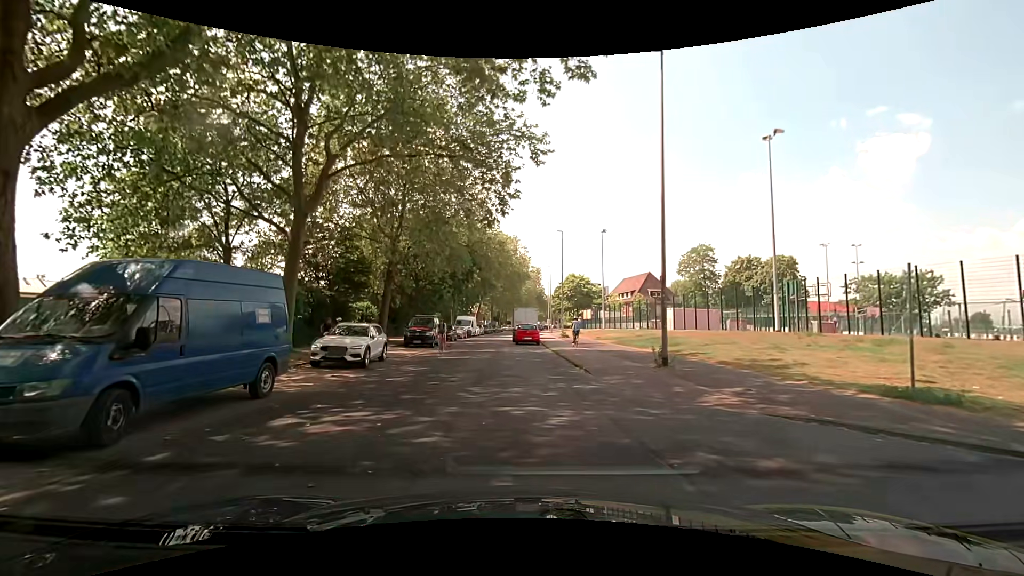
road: unclassified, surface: asphalt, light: Day
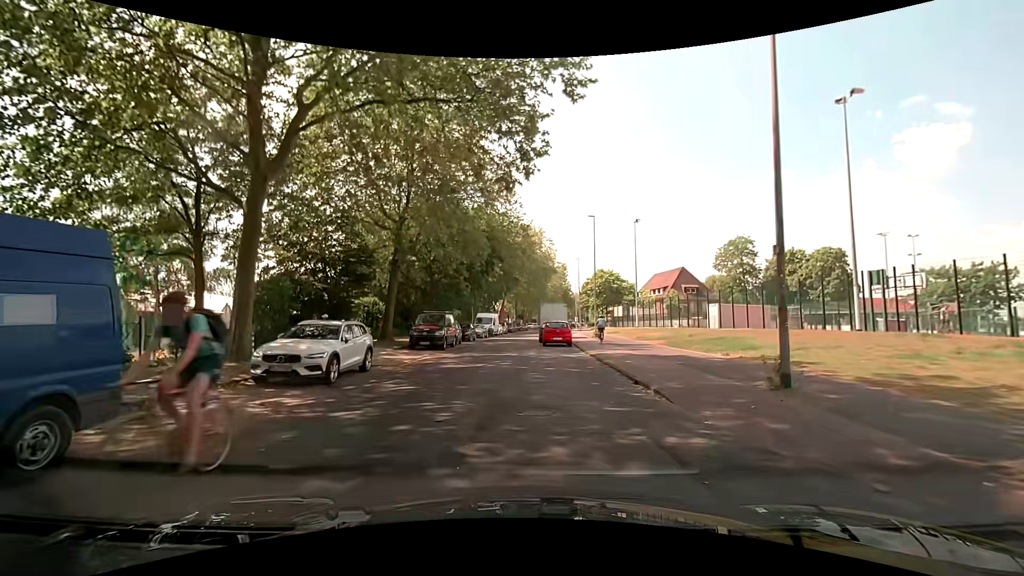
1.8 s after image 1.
(-0.3, +5.6) m; -4°
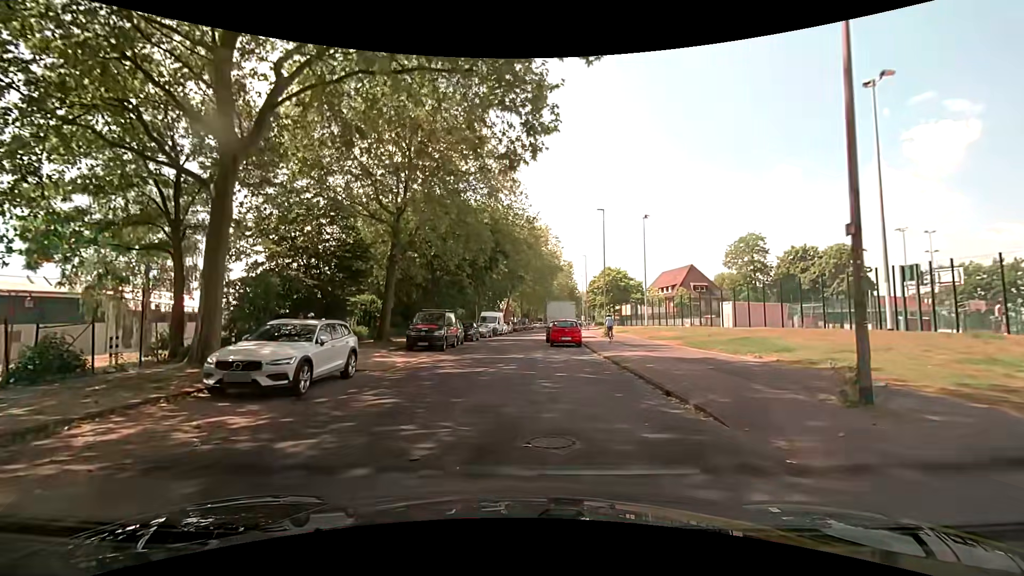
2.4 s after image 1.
(-0.1, +2.1) m; -3°
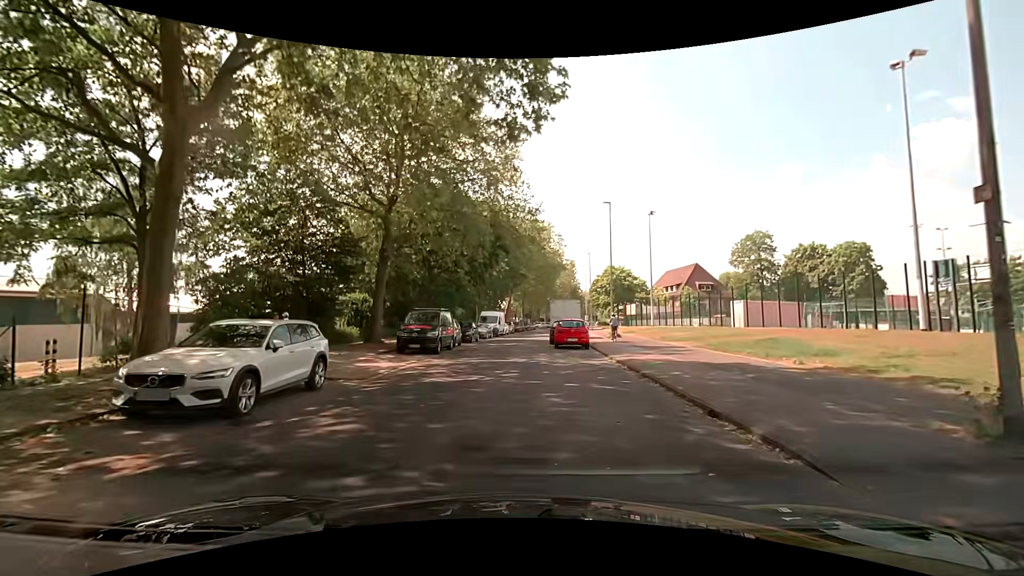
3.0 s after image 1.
(0.0, +2.3) m; 0°
